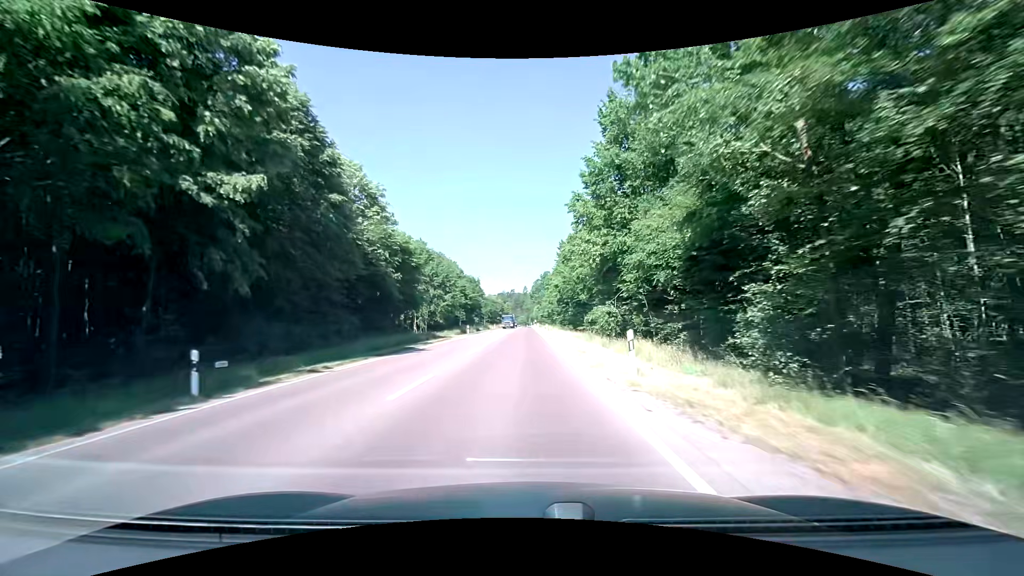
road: secondary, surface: asphalt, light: Day
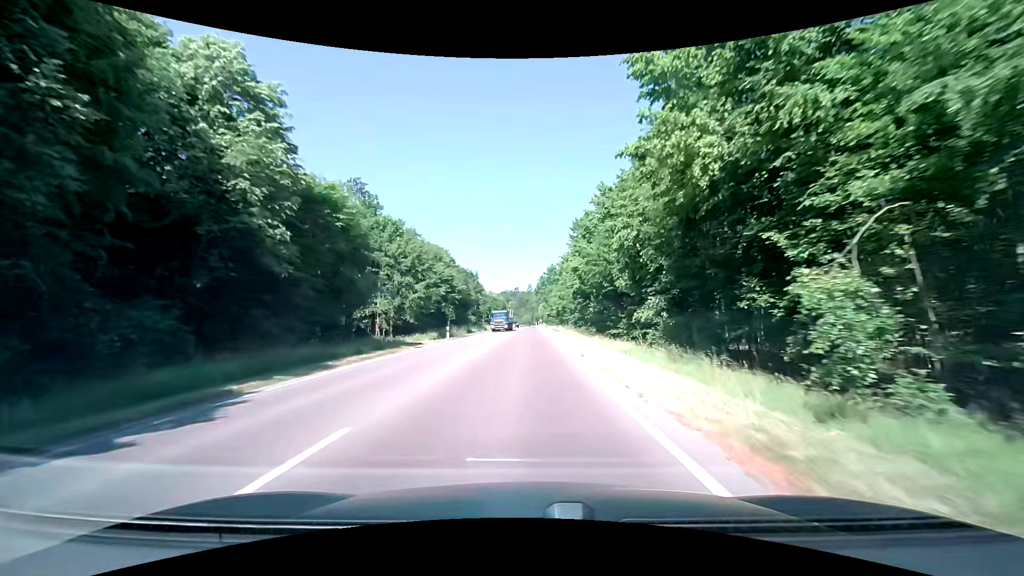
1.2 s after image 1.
(-0.1, +18.6) m; 0°
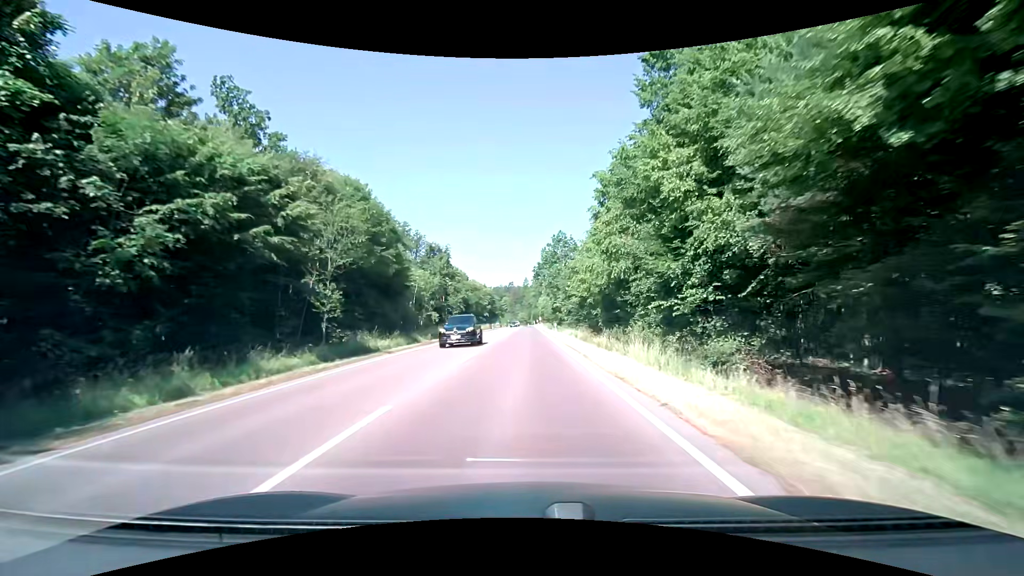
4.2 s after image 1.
(+0.1, +45.9) m; 0°
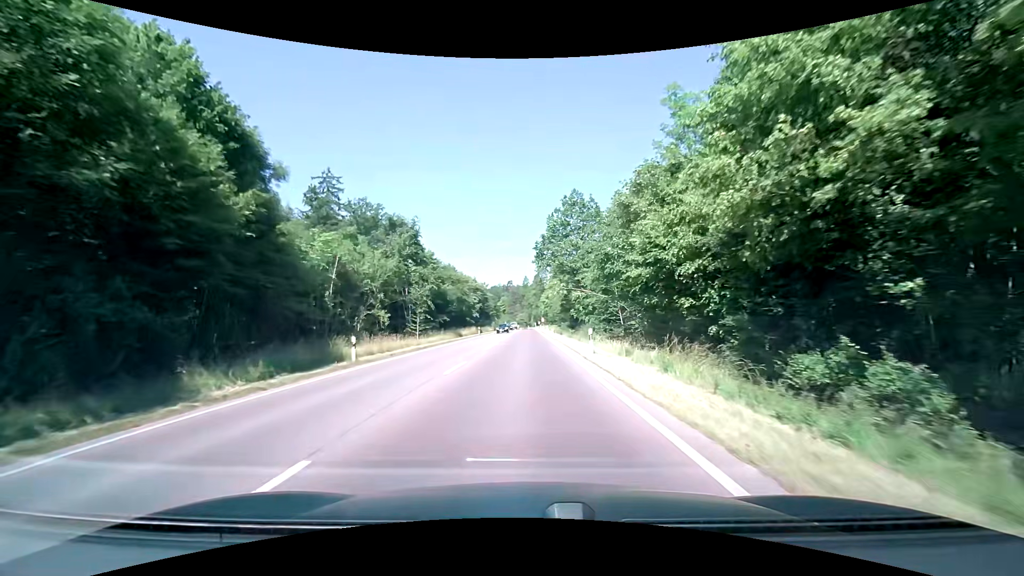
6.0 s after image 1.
(0.0, +26.8) m; 0°
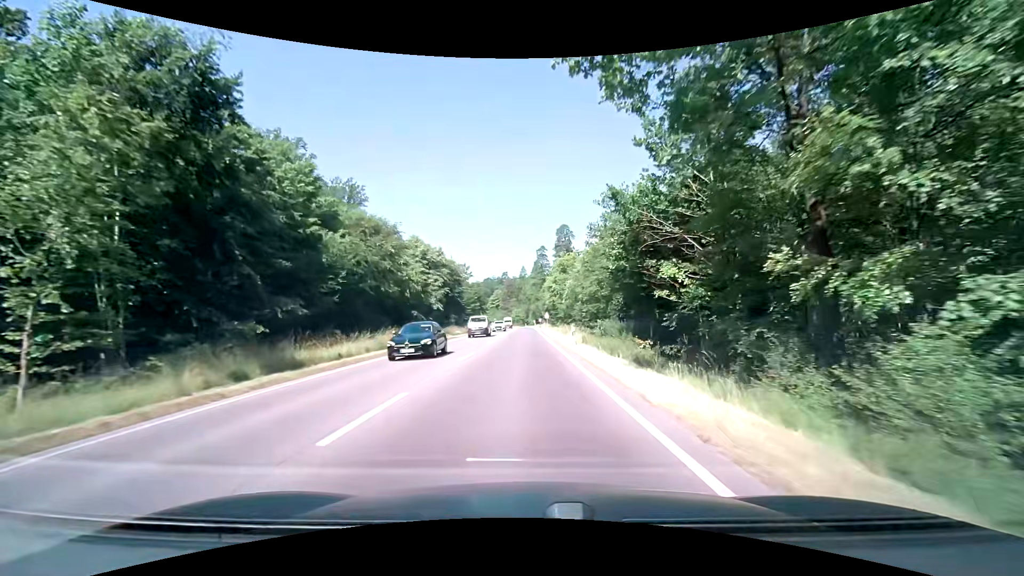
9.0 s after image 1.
(+0.1, +43.6) m; 0°
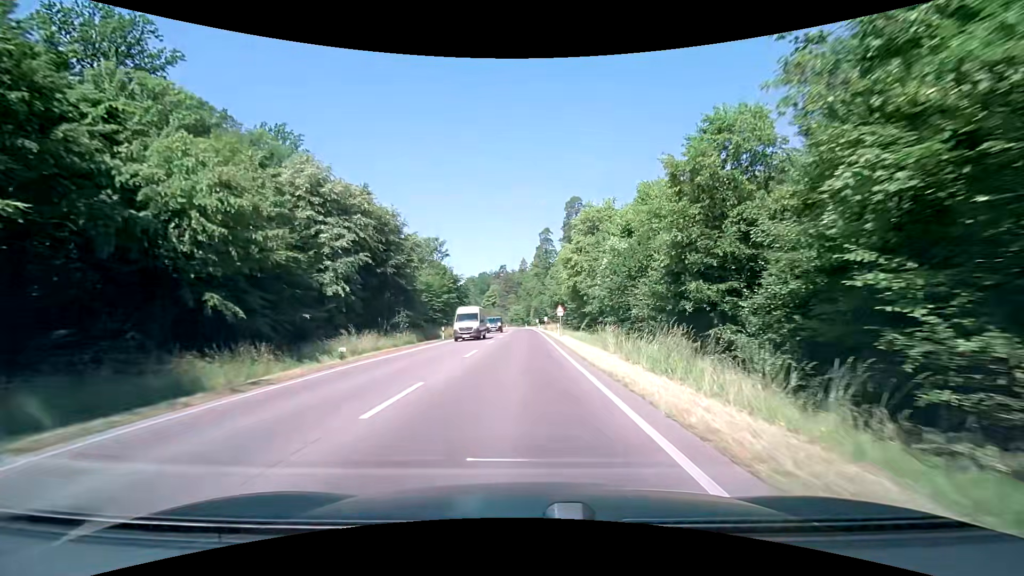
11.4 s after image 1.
(0.0, +34.5) m; 0°
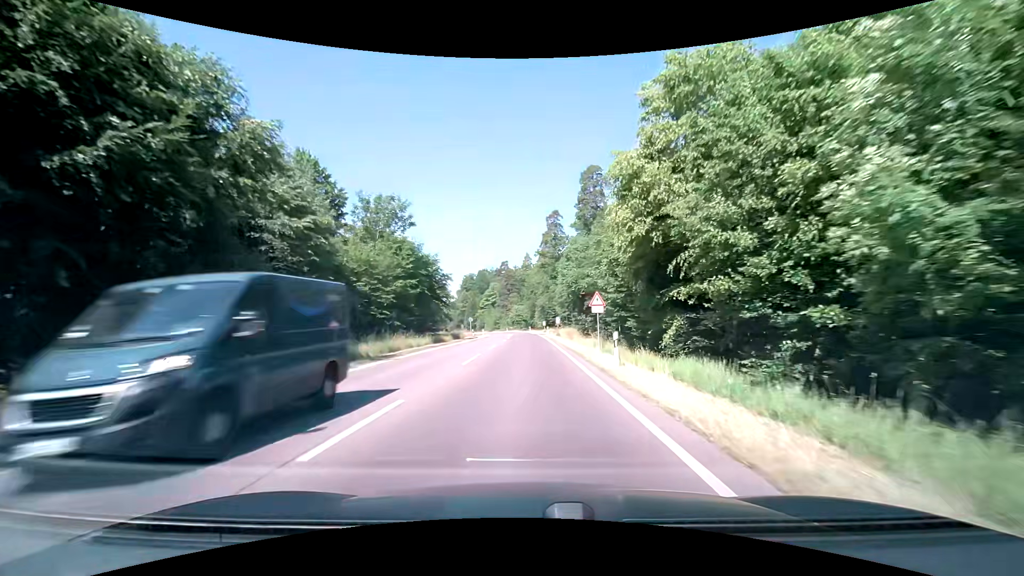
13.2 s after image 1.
(+0.1, +26.2) m; 0°
